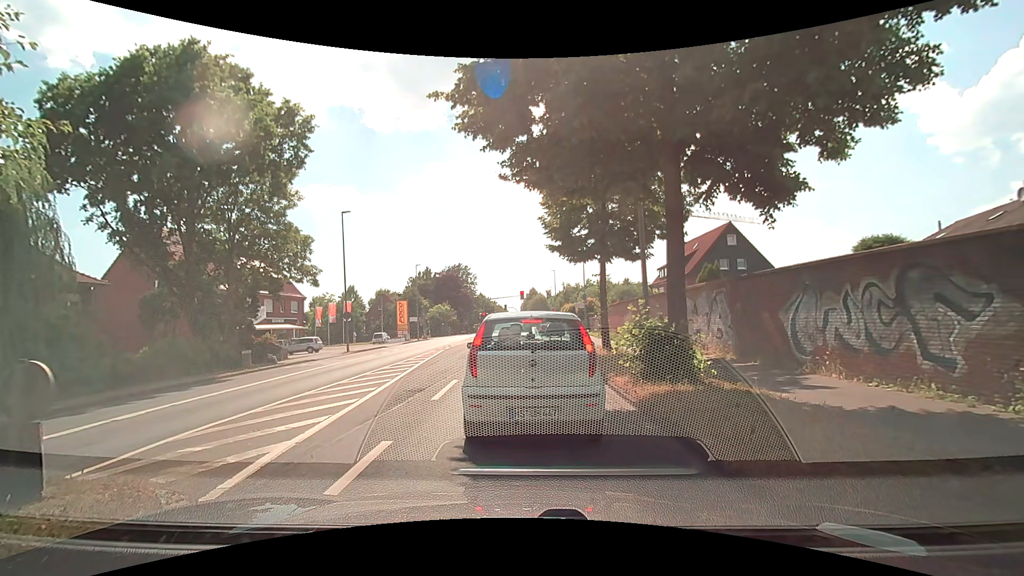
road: secondary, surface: asphalt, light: Day
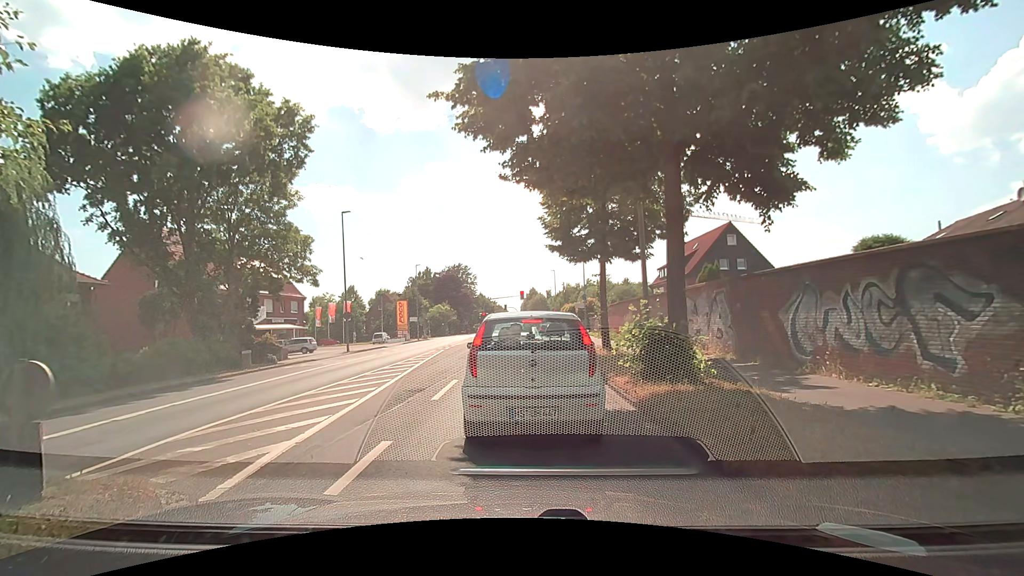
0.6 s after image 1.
(0.0, 0.0) m; 0°
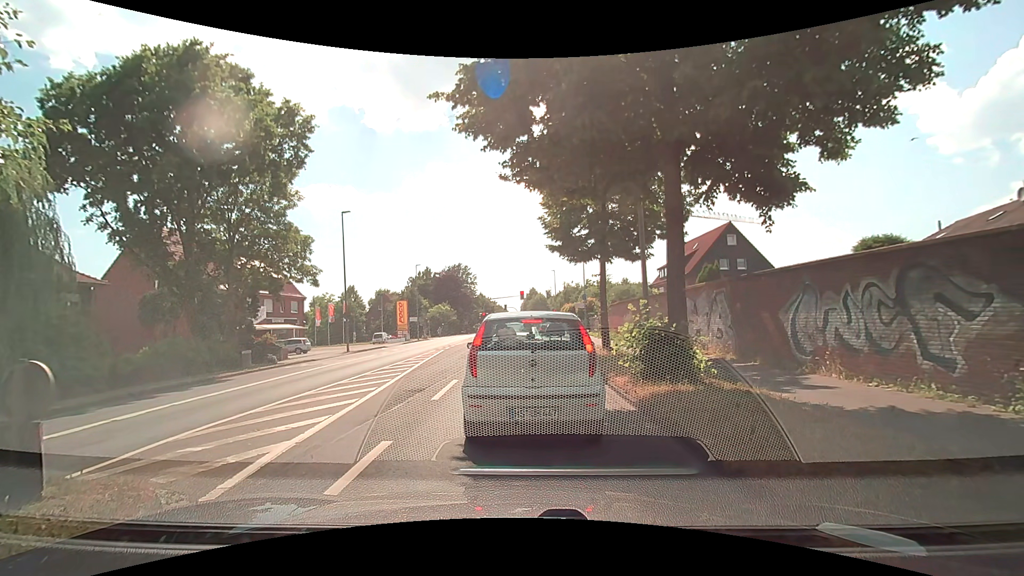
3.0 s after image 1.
(0.0, 0.0) m; 0°
